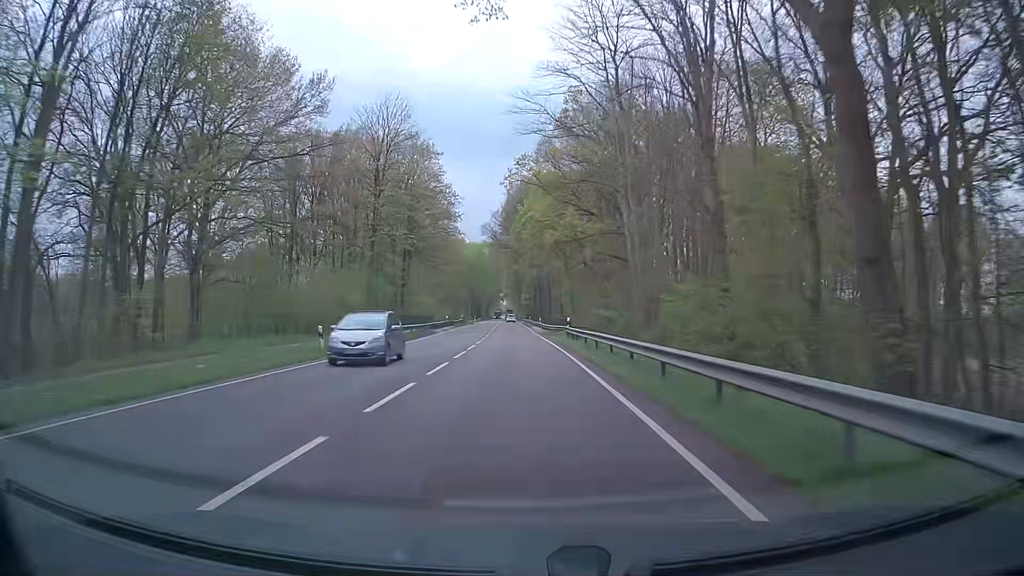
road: primary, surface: asphalt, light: Day
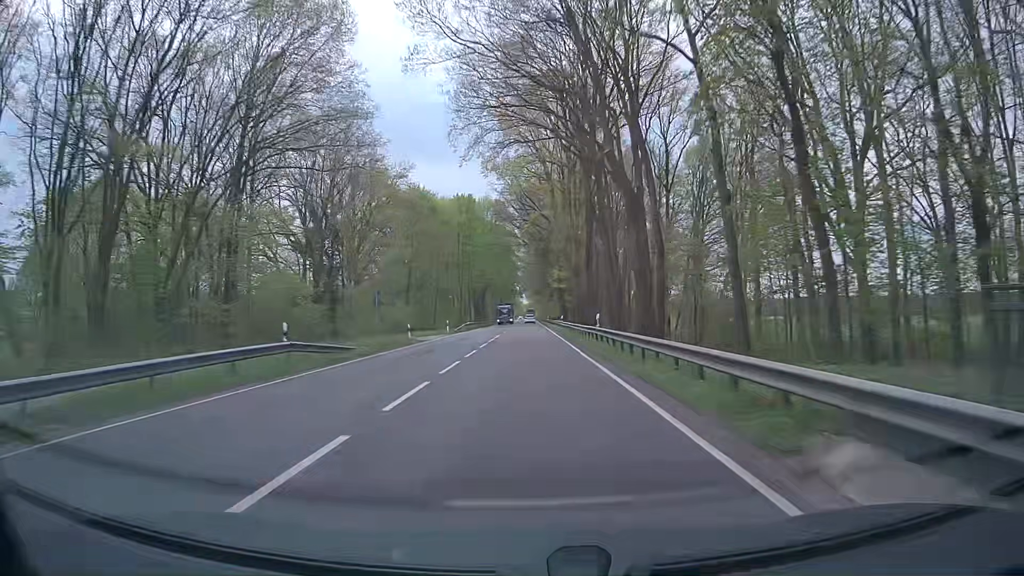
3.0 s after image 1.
(-2.5, +79.2) m; -2°
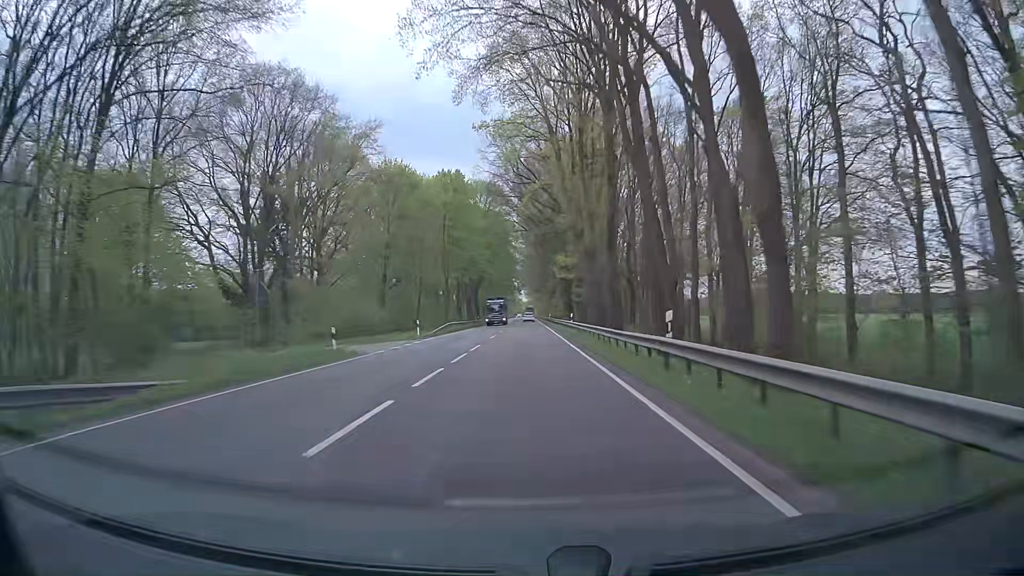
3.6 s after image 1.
(0.0, +15.3) m; 0°
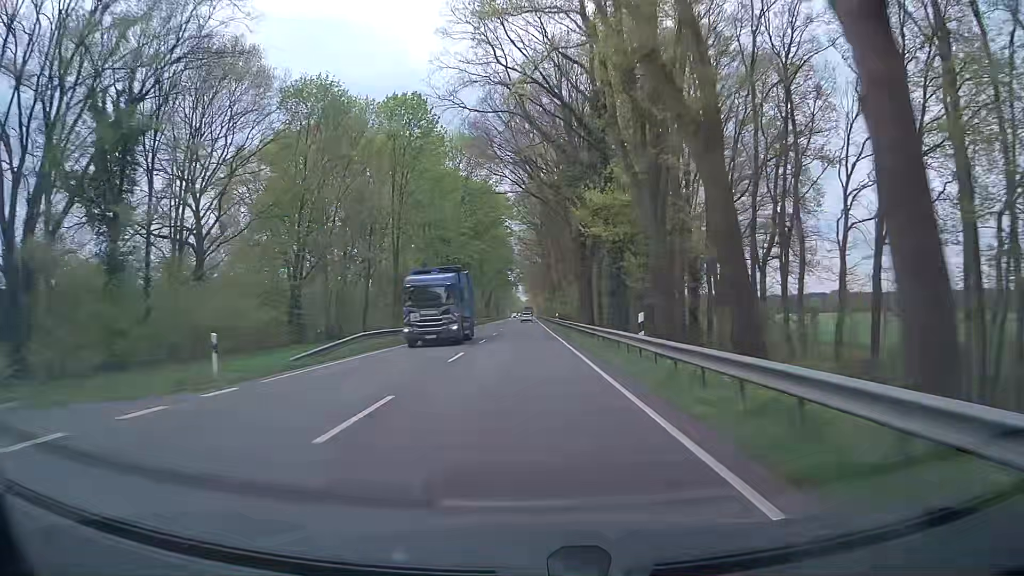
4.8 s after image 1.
(+0.2, +29.4) m; +1°
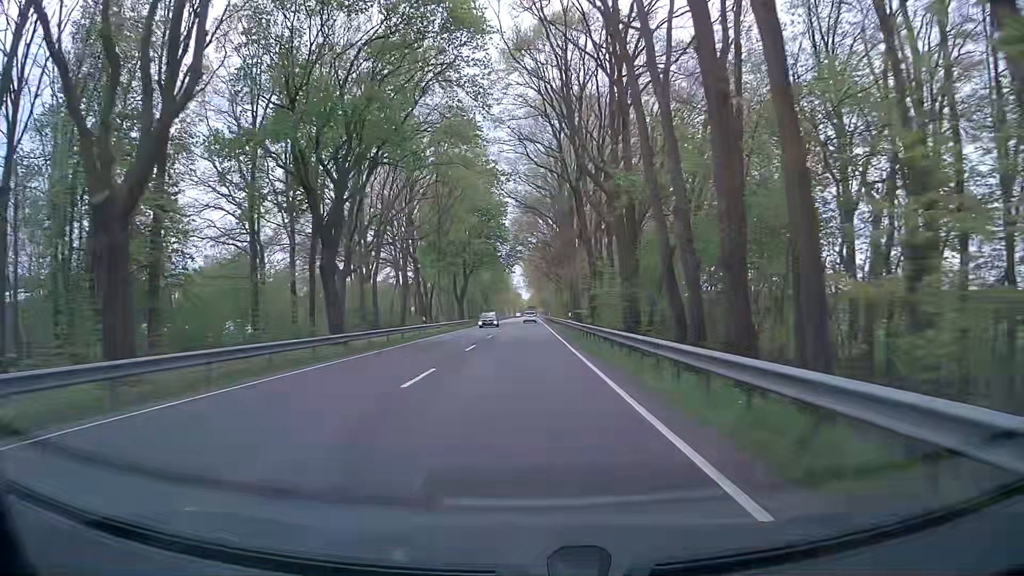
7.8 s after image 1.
(-0.2, +66.3) m; -1°
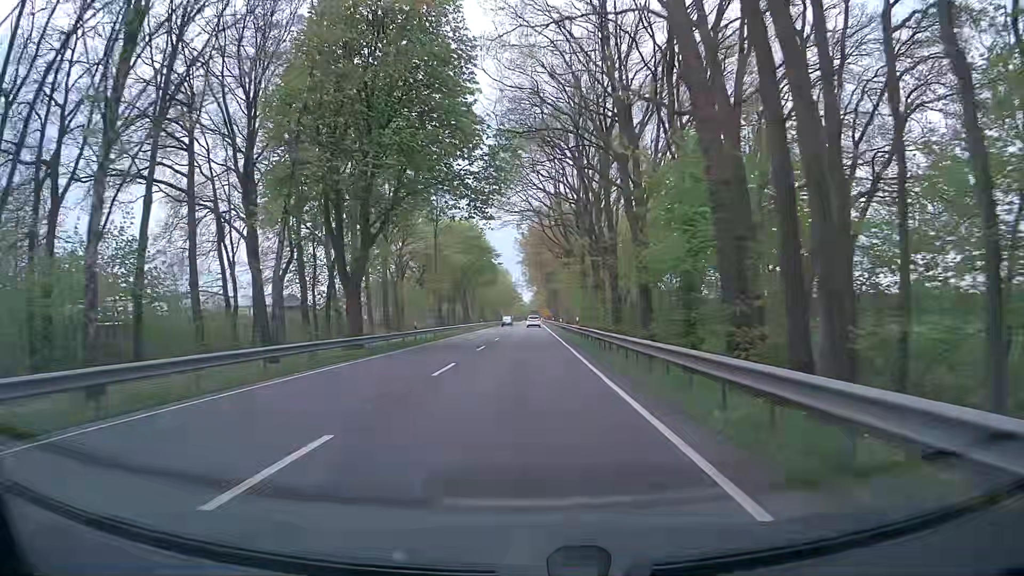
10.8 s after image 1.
(+0.5, +56.6) m; 0°
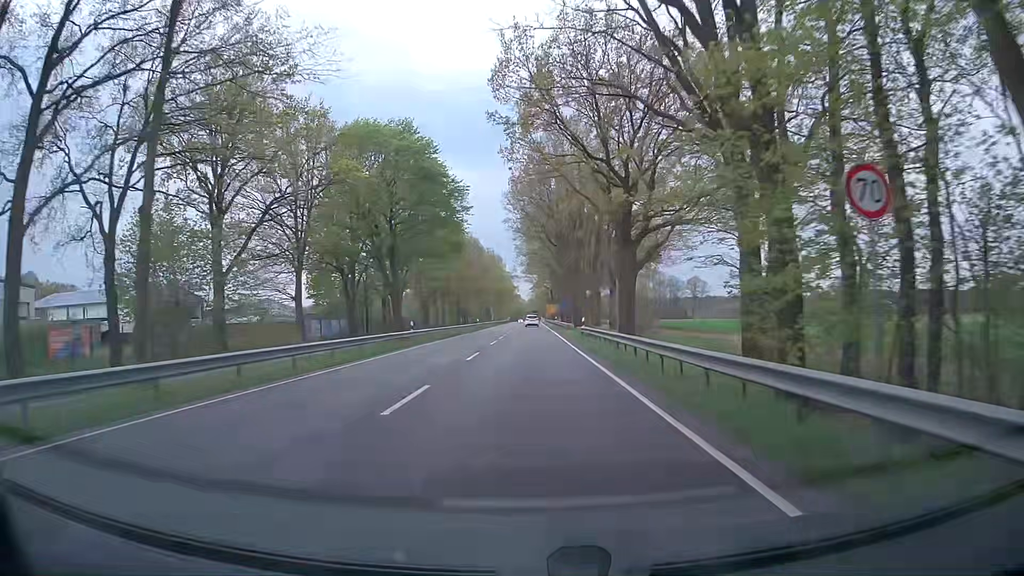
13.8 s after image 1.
(+0.2, +54.5) m; +1°
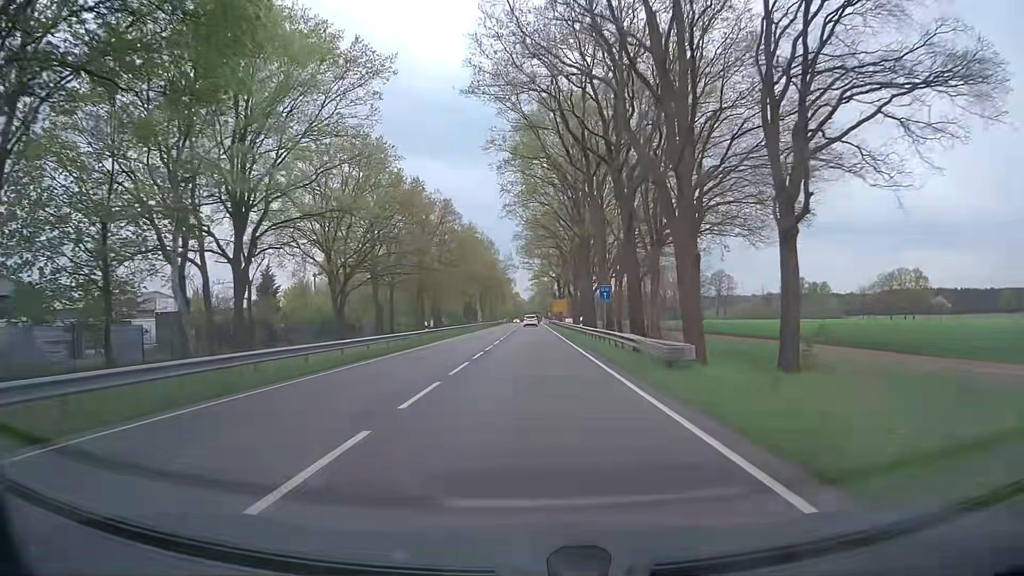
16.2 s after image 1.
(-0.2, +43.3) m; 0°
(0, +10) (0, +20) (0, +30) (0, +40) (0, +50) (0, +60) (0, +70) (0, +80) (0, +90) (0, +100) m
